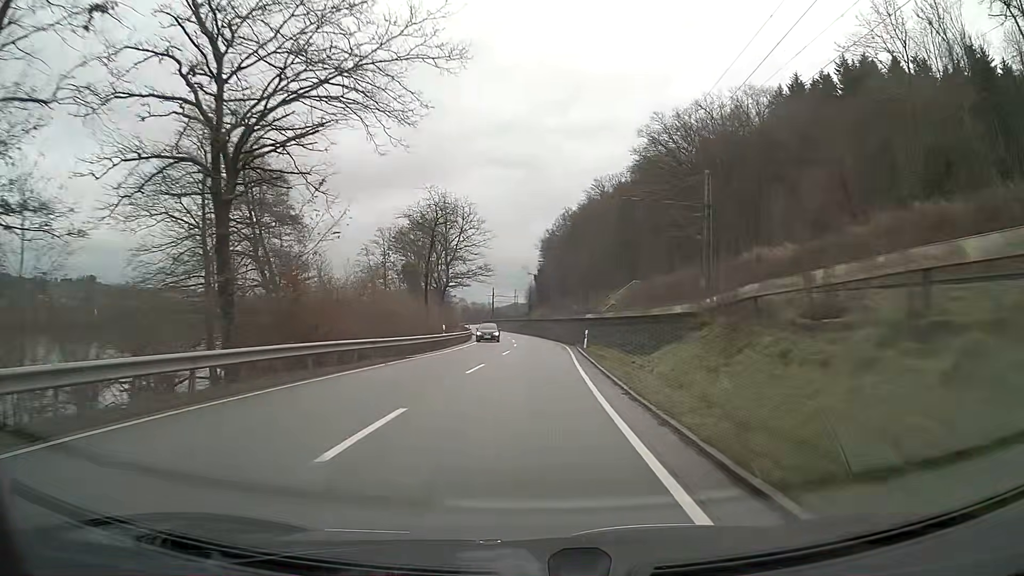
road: primary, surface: asphalt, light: Day
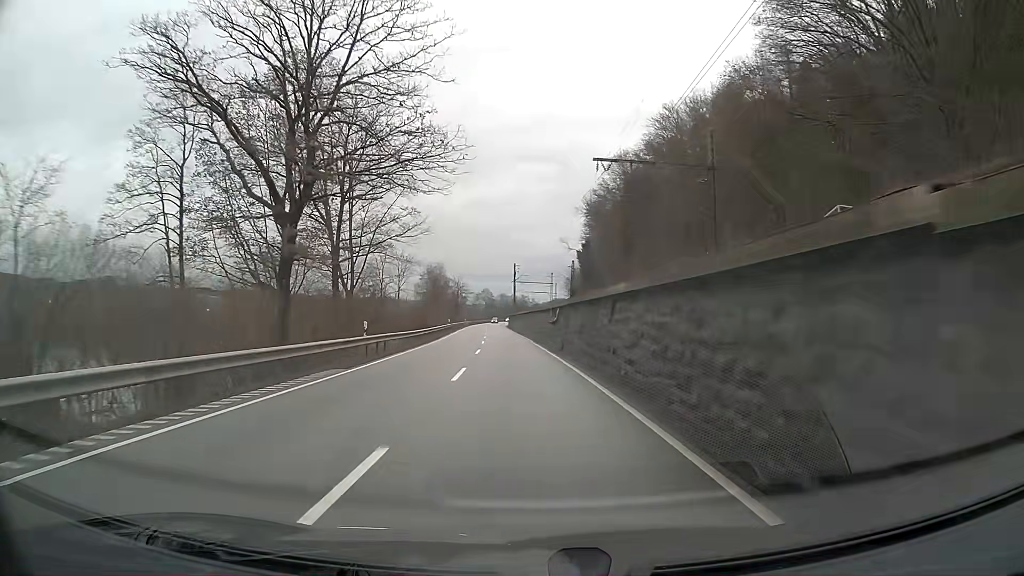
(-1.1, +63.1) m; -4°
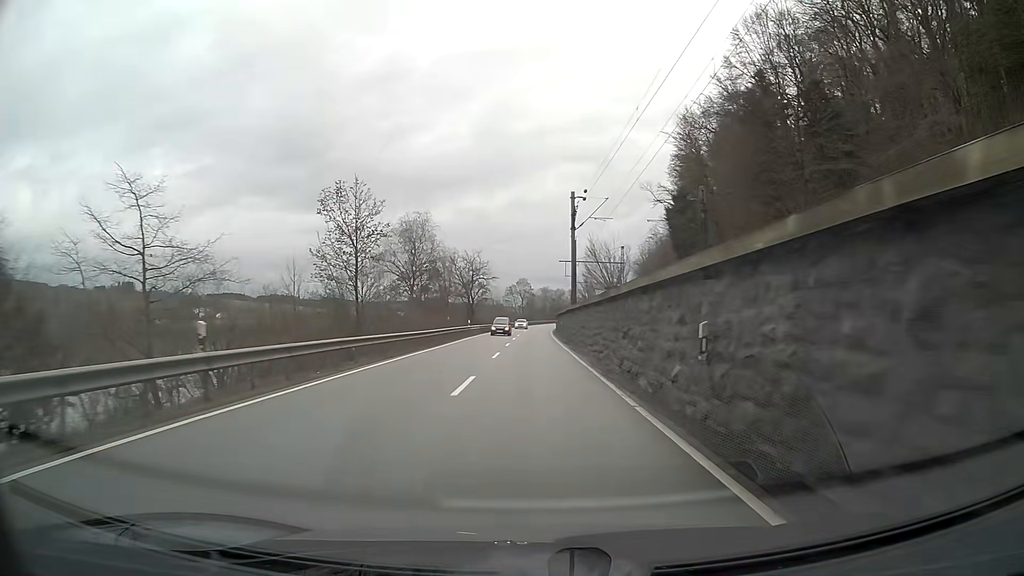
(-2.6, +62.9) m; -3°
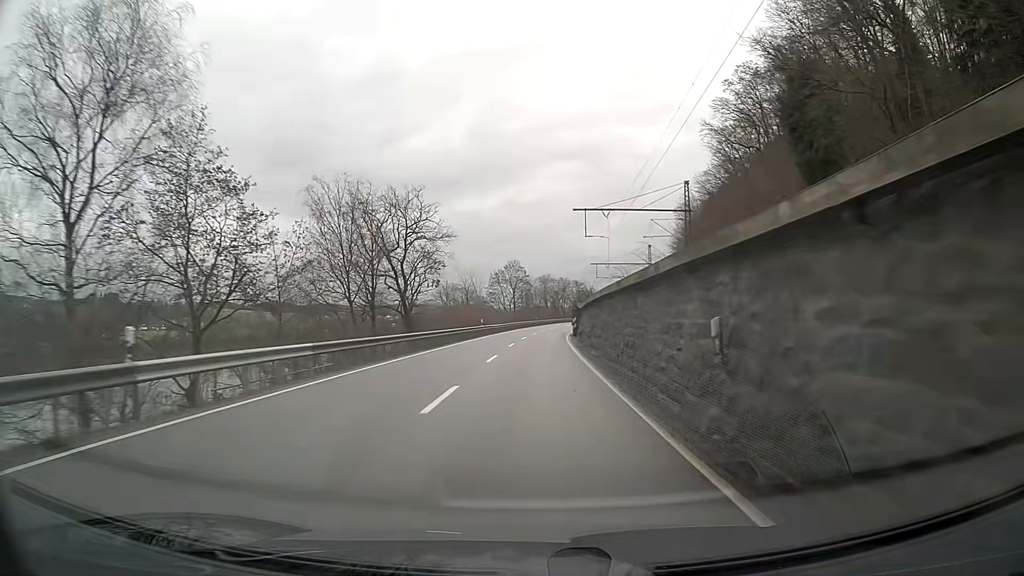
(+0.2, +50.1) m; 0°
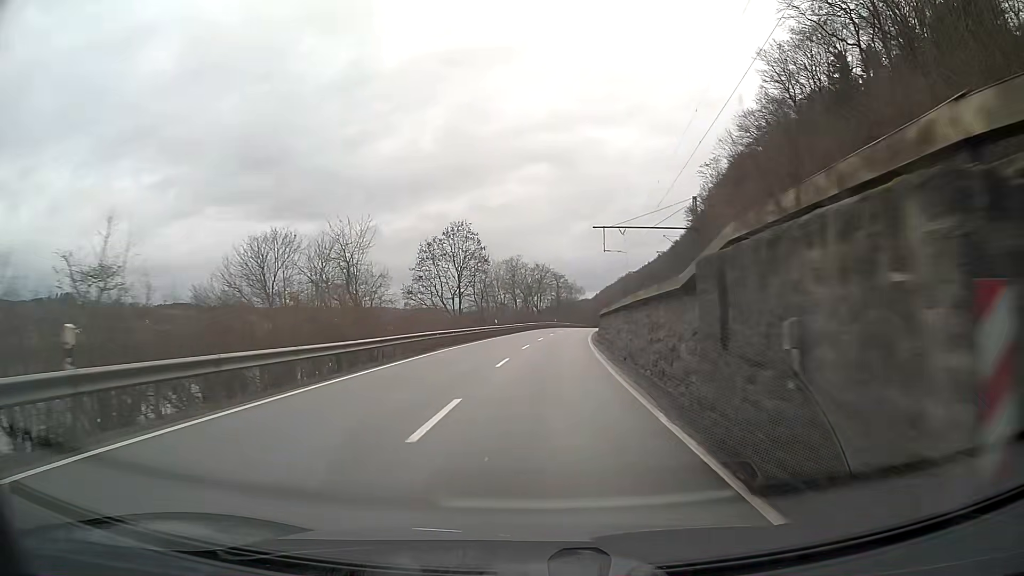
(+0.9, +50.0) m; +3°
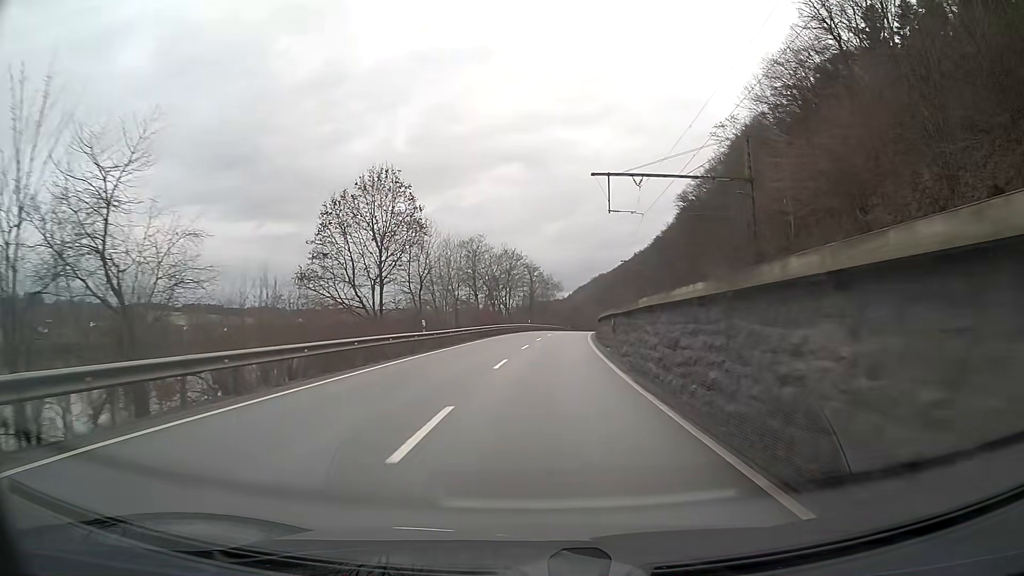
(+0.6, +24.9) m; +3°
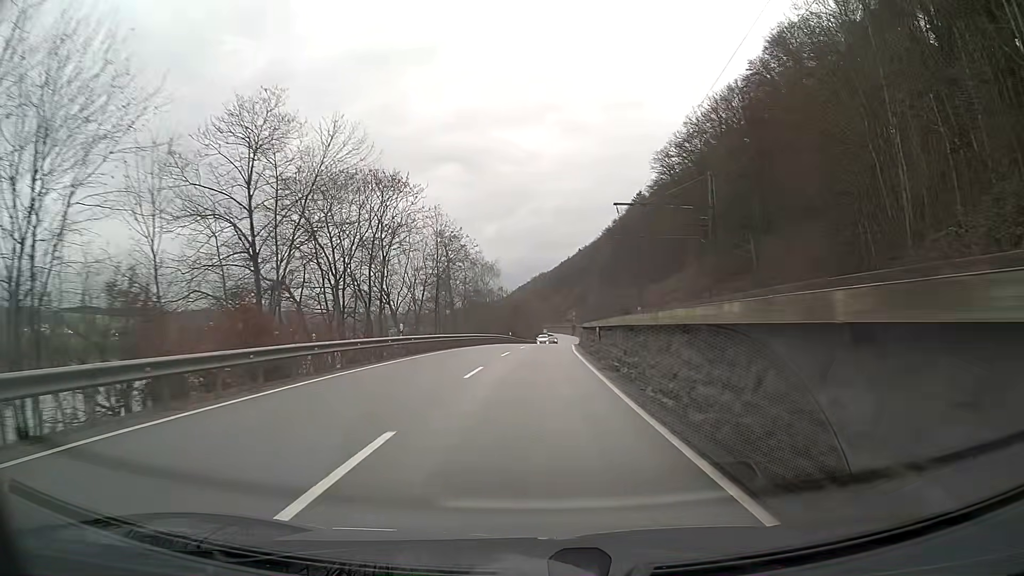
(+2.2, +49.9) m; +5°
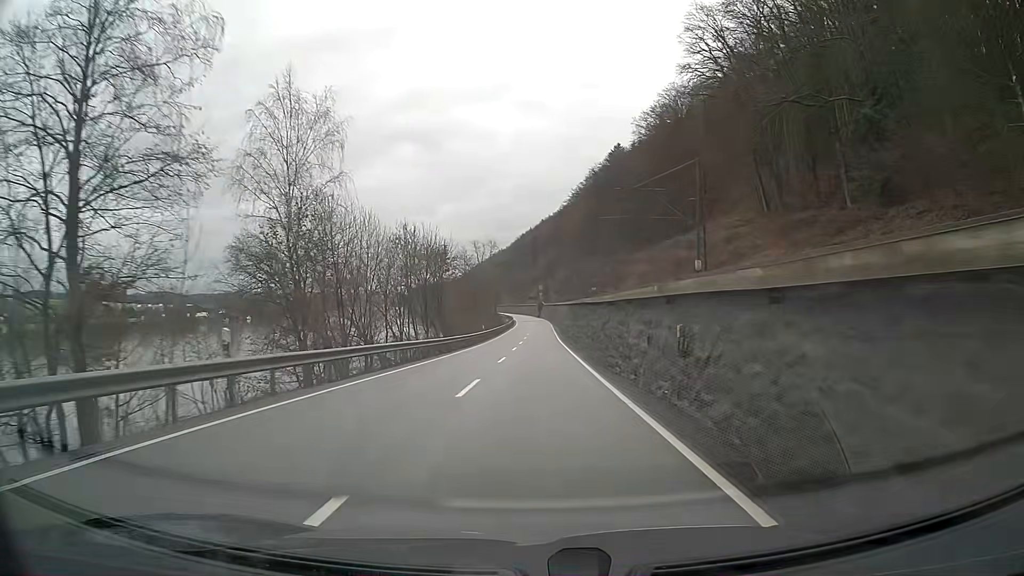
(+2.0, +62.8) m; +3°
